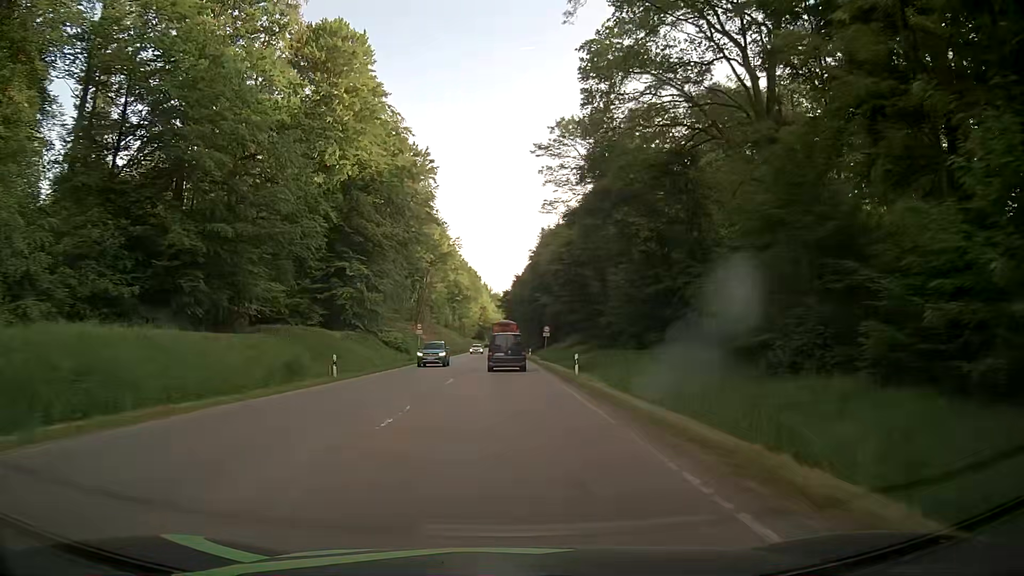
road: secondary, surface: asphalt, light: Day
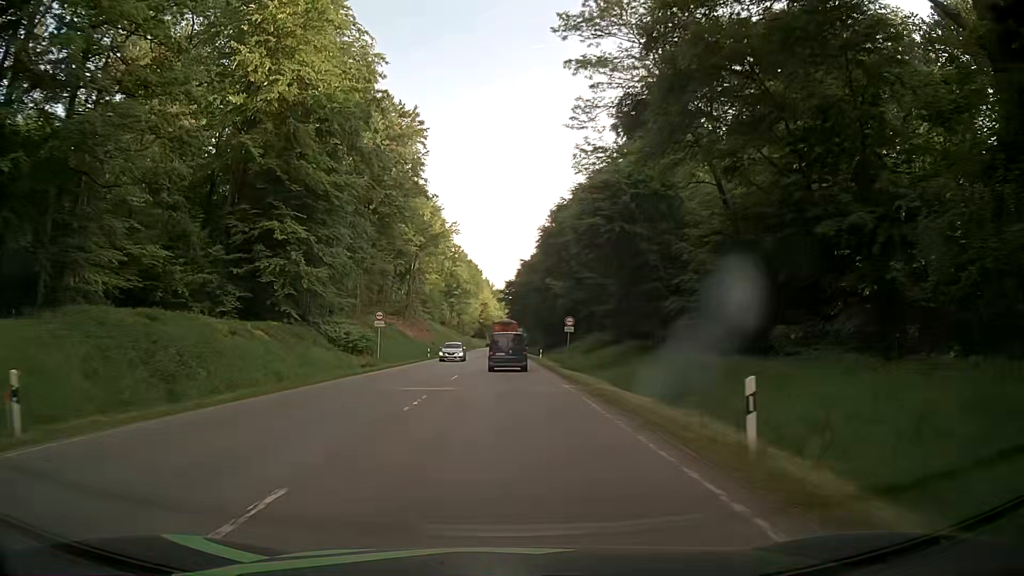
(0.0, +20.3) m; +1°
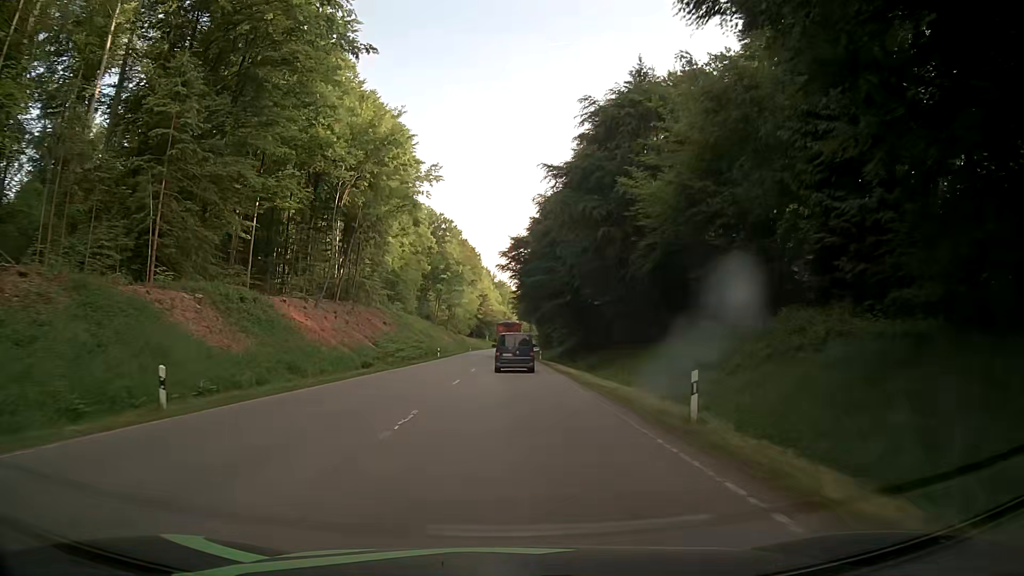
(-0.6, +50.1) m; -1°
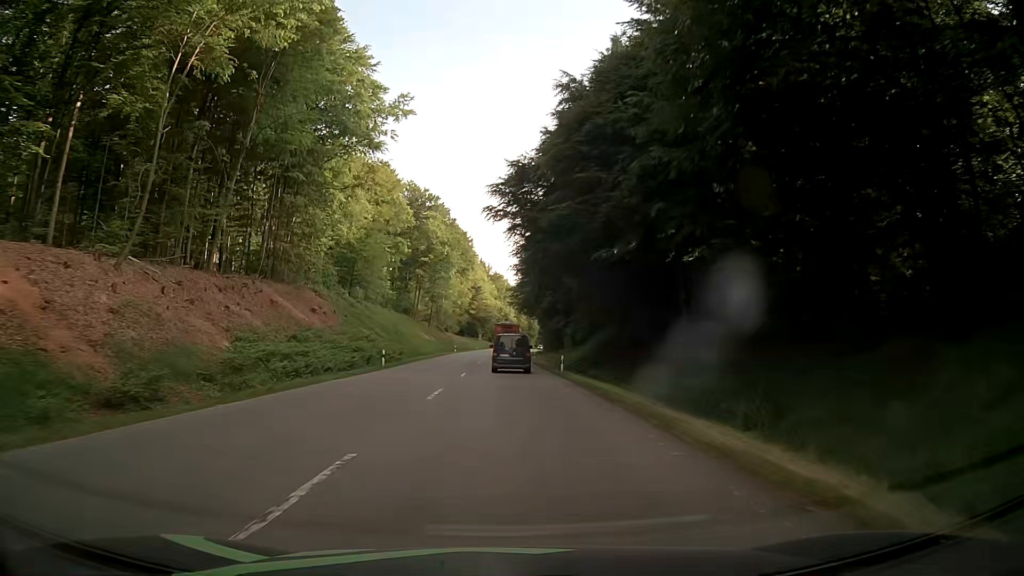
(+0.1, +29.8) m; 0°
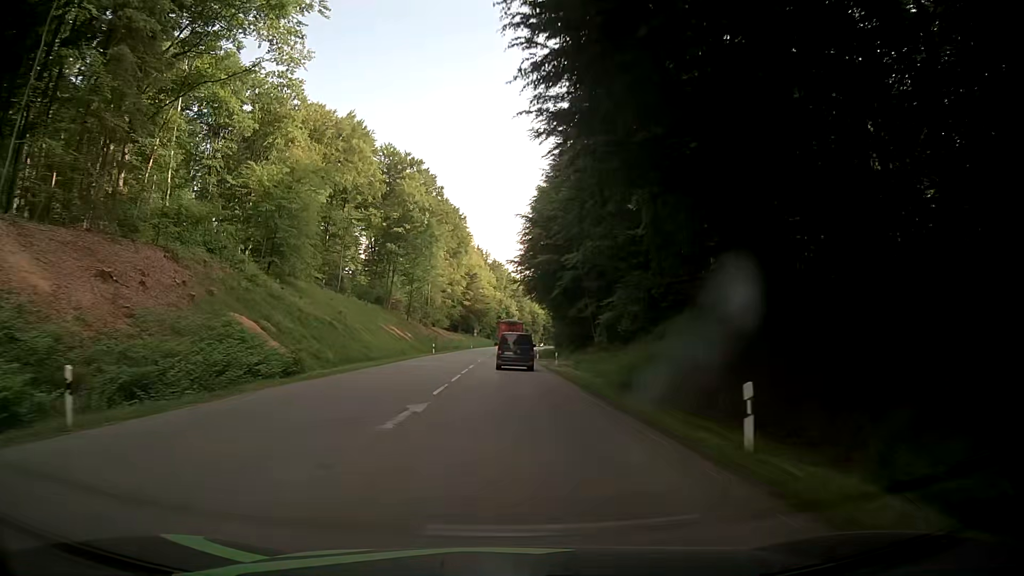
(+0.3, +30.1) m; +1°
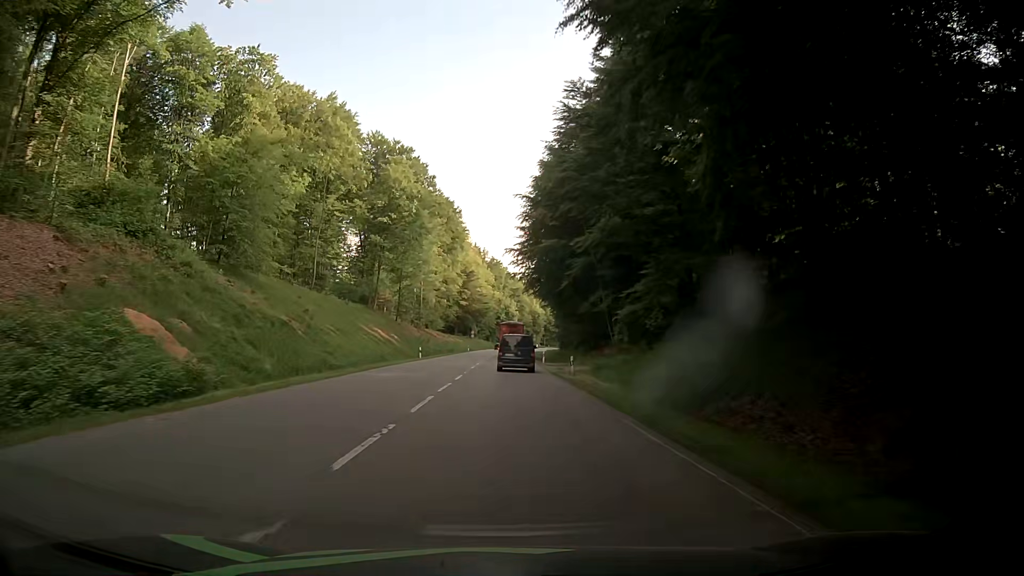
(0.0, +10.2) m; 0°
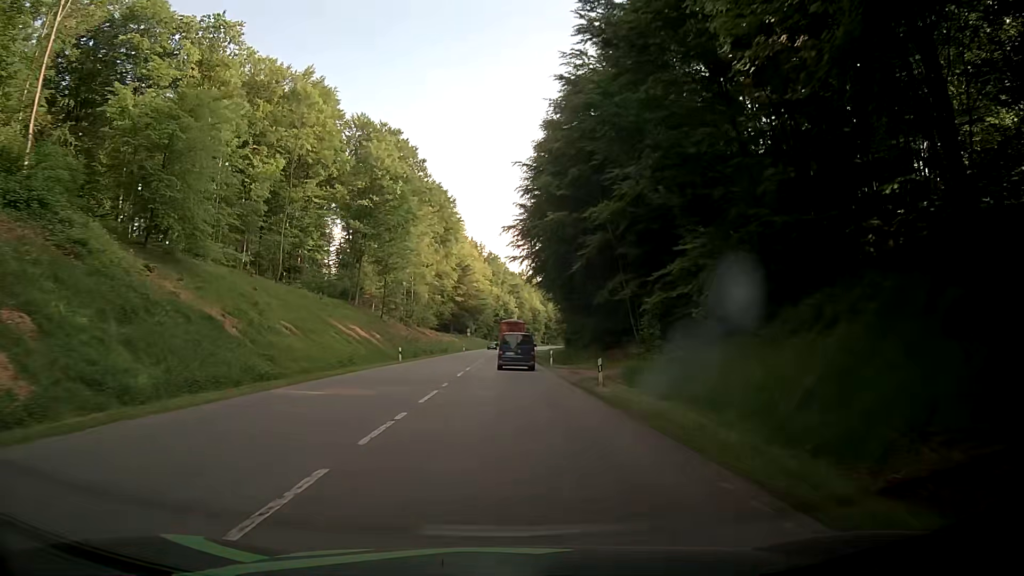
(0.0, +10.2) m; +1°
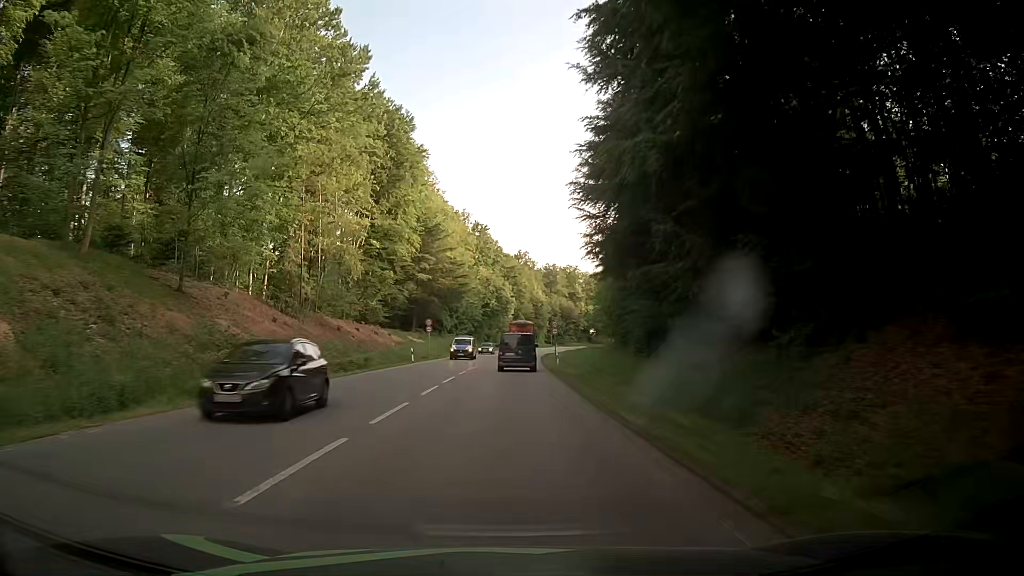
(-0.1, +51.5) m; 0°
(0, +10) (0, +20) (0, +30) (0, +40) (0, +50) (+1, +60) (+1, +70) (+2, +80) (+3, +90) (+4, +100) m
